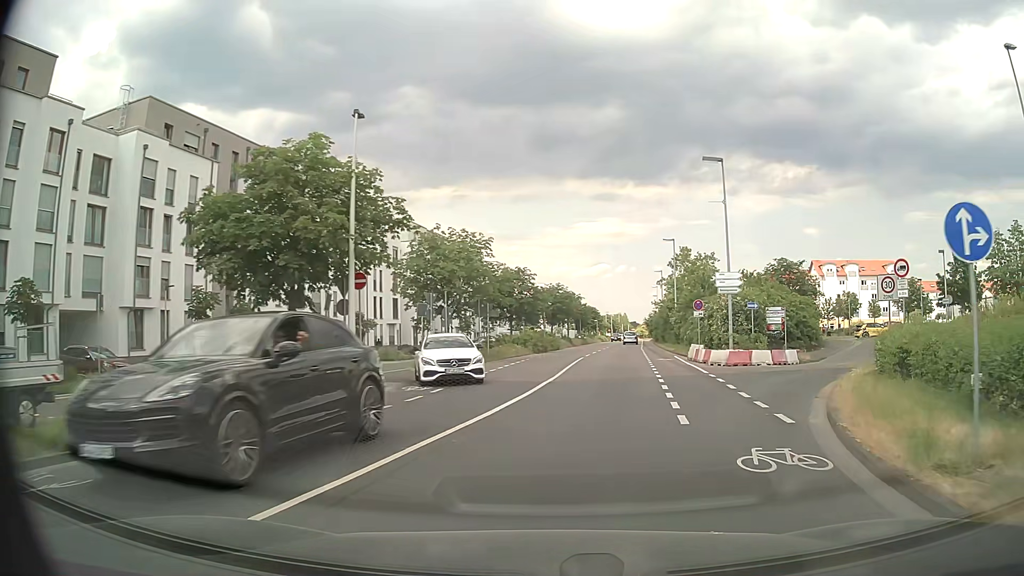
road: secondary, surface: asphalt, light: Day
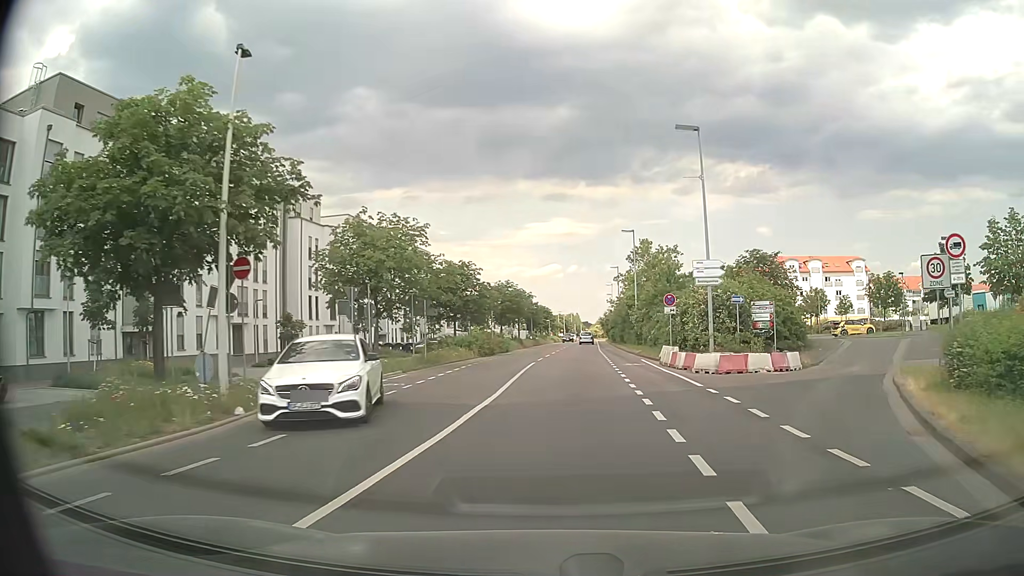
(+0.3, +5.7) m; +4°
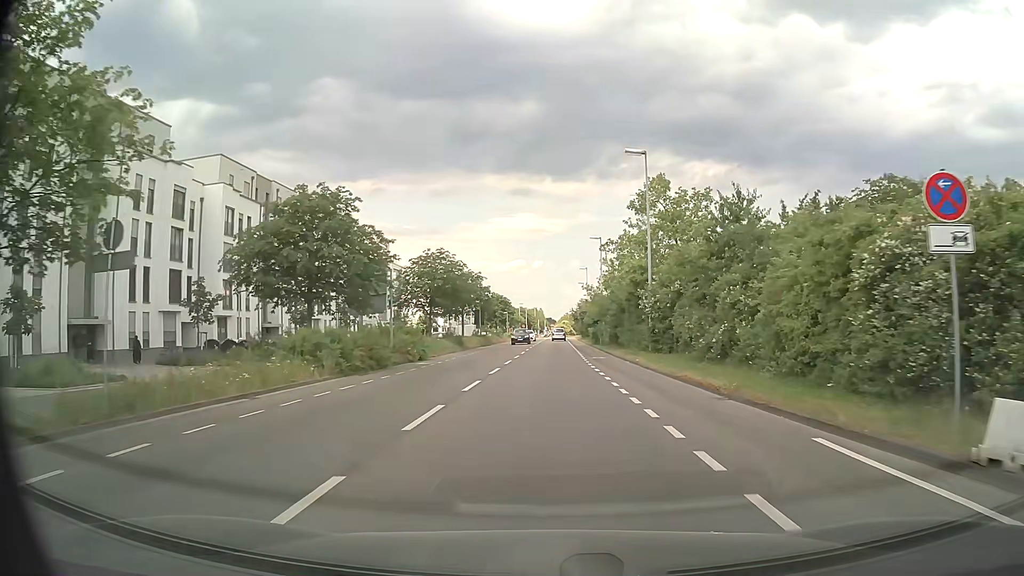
(+1.0, +26.0) m; +3°
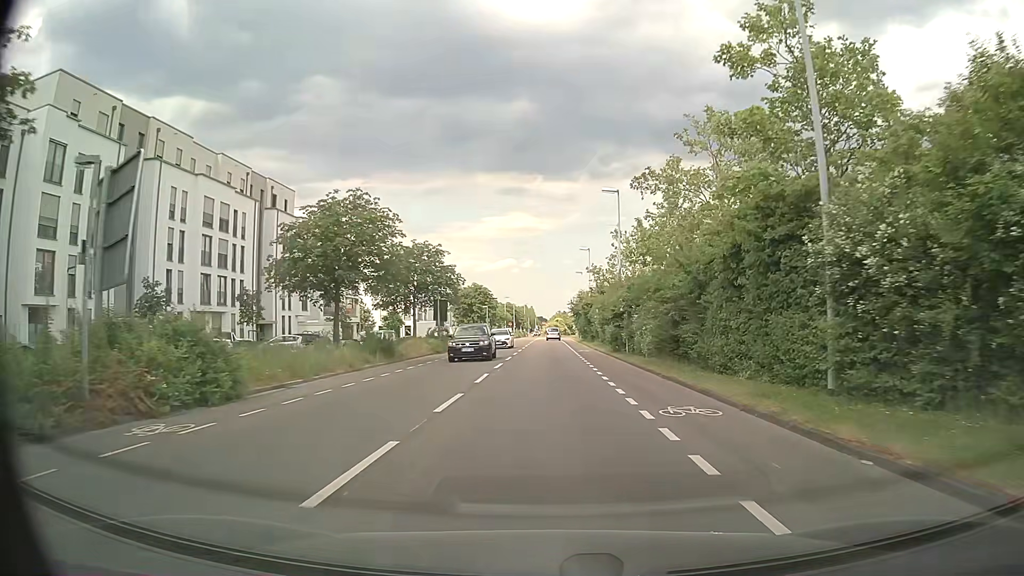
(+0.2, +22.3) m; +1°
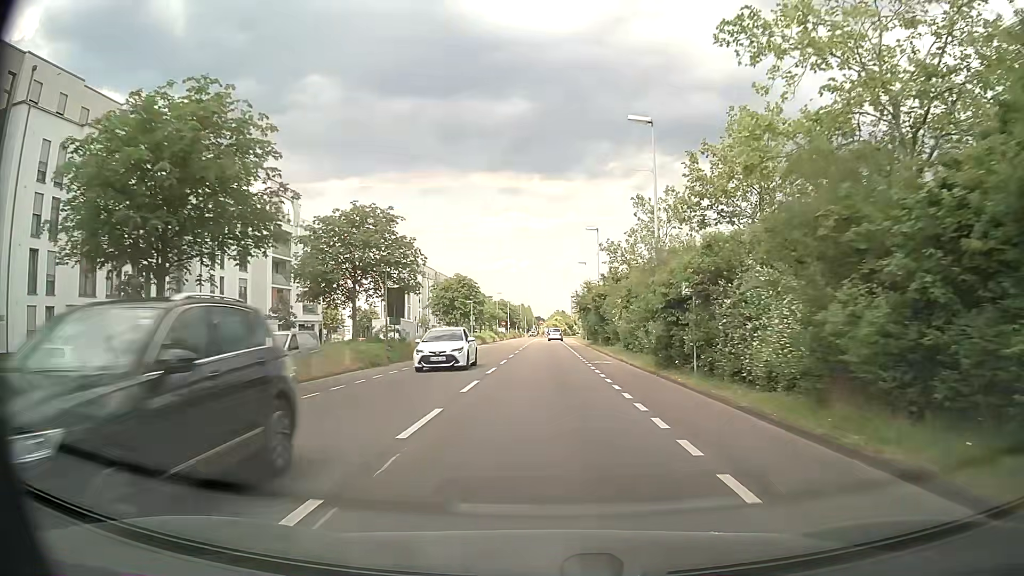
(+0.1, +15.0) m; 0°
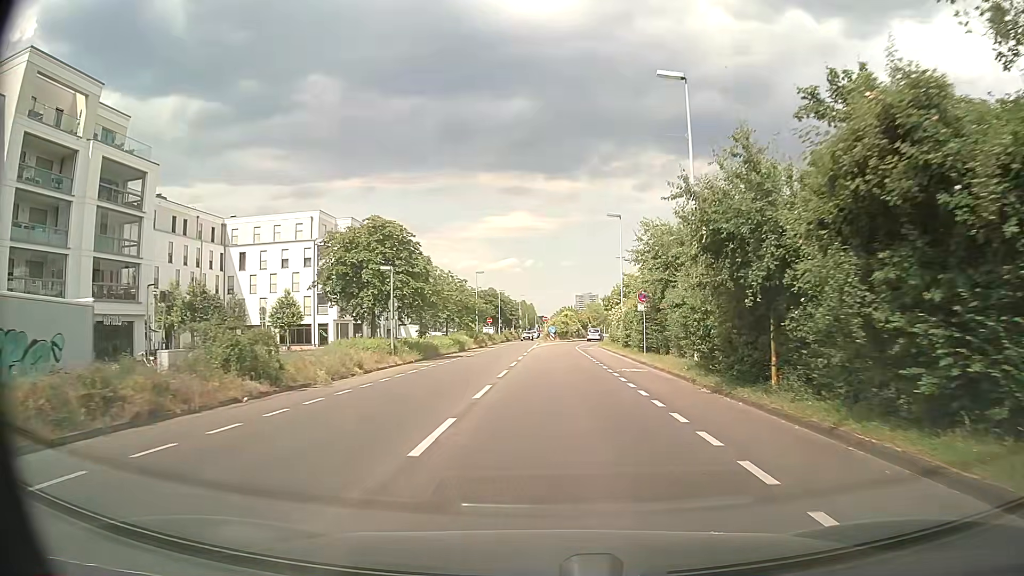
(-0.1, +37.2) m; 0°
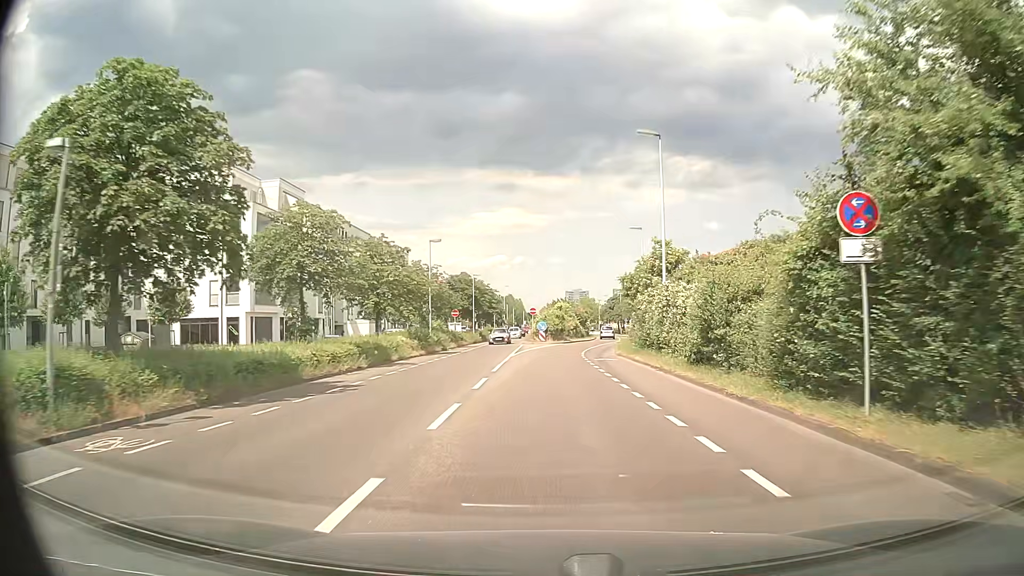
(+0.2, +22.3) m; +1°
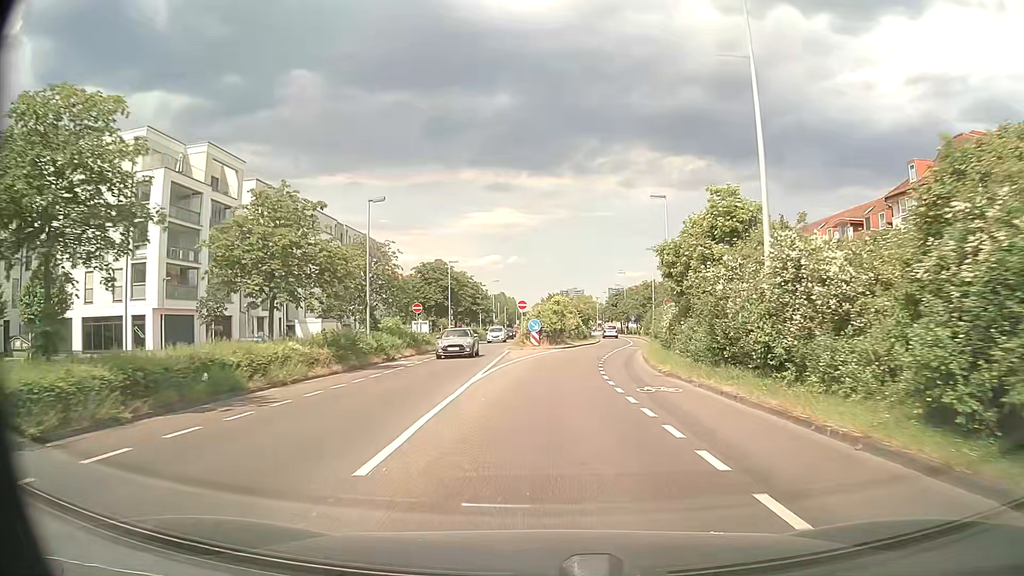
(+0.1, +14.9) m; +1°
(0, +10) (0, +20) (+1, +30) (+3, +40) (+4, +50) (+6, +60) (+7, +70) (+8, +79) (+8, +89) (+8, +99) m
